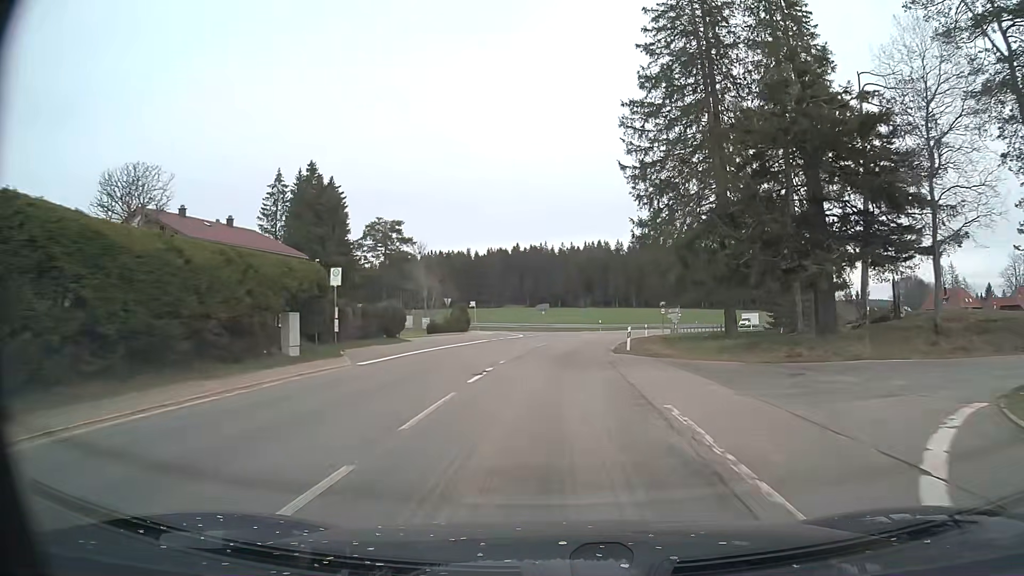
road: secondary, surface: asphalt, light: Day
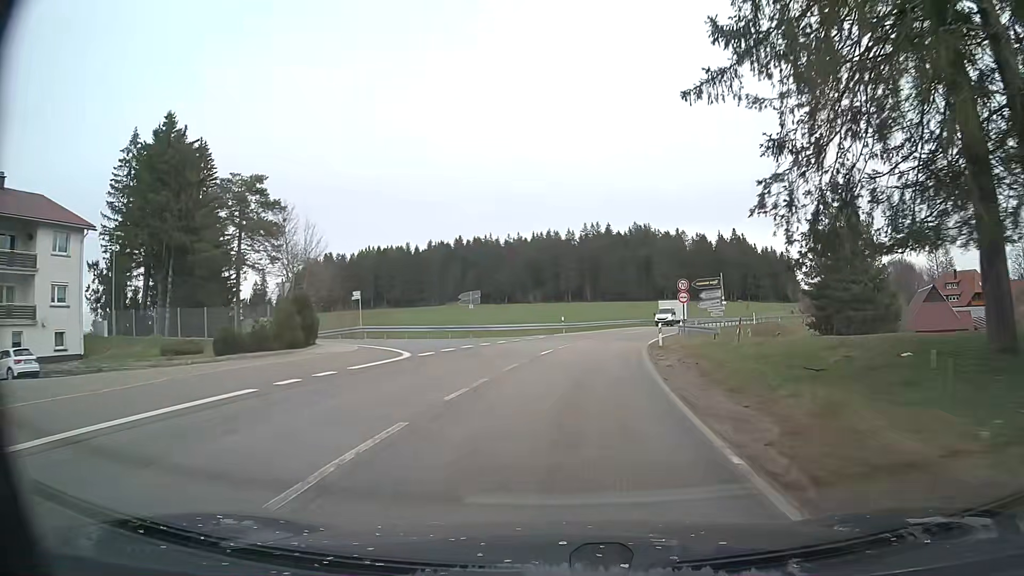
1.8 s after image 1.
(+0.7, +27.7) m; +4°
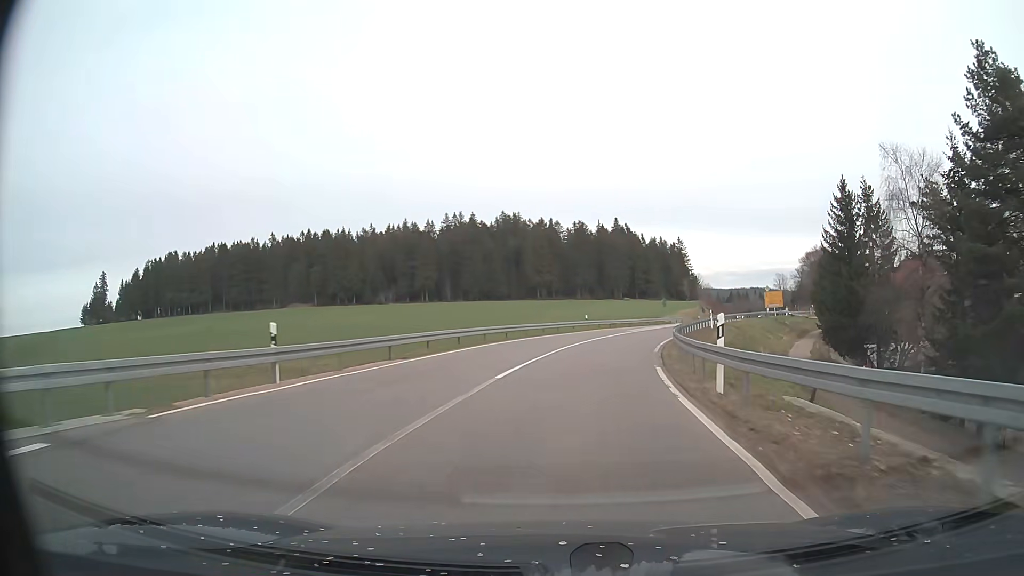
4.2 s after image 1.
(+3.5, +37.4) m; +11°
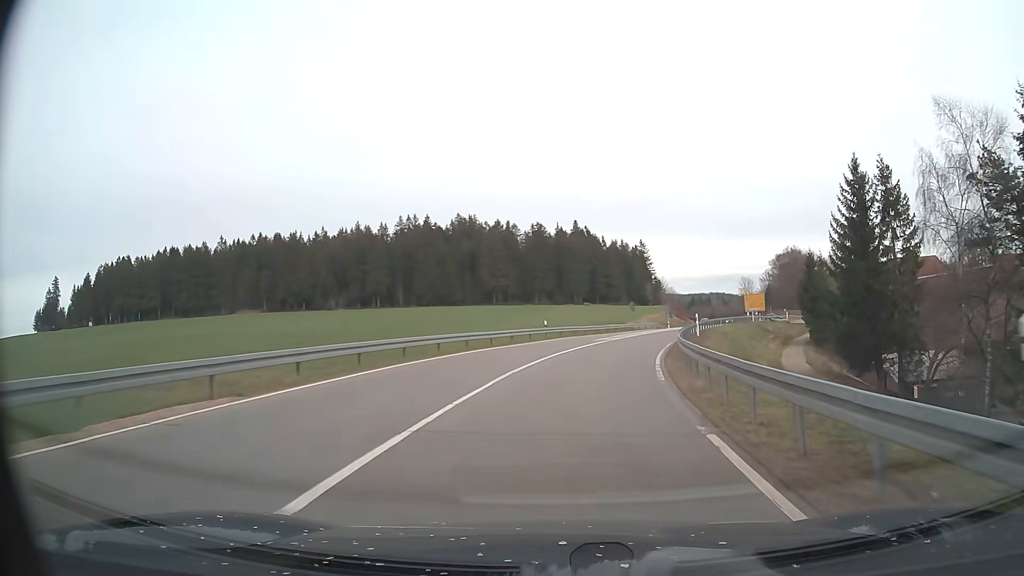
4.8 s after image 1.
(+0.3, +9.6) m; +3°
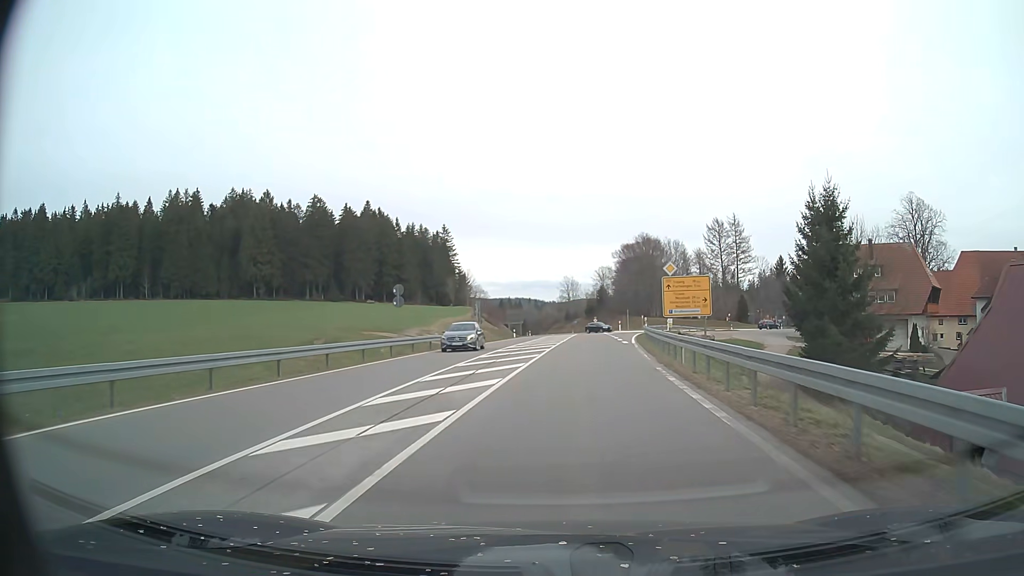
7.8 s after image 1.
(+7.2, +46.8) m; +17°
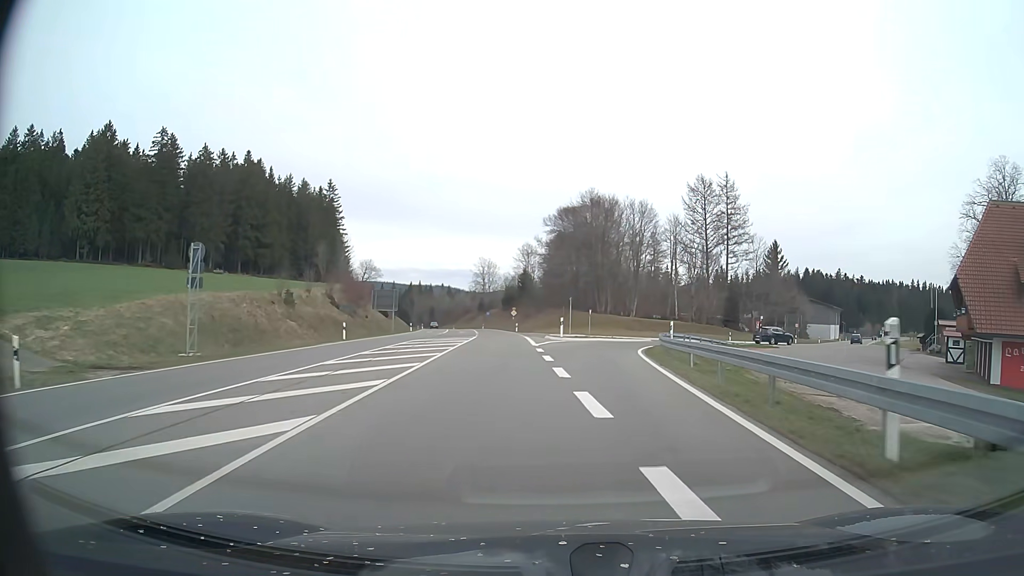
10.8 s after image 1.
(+3.0, +44.5) m; +7°
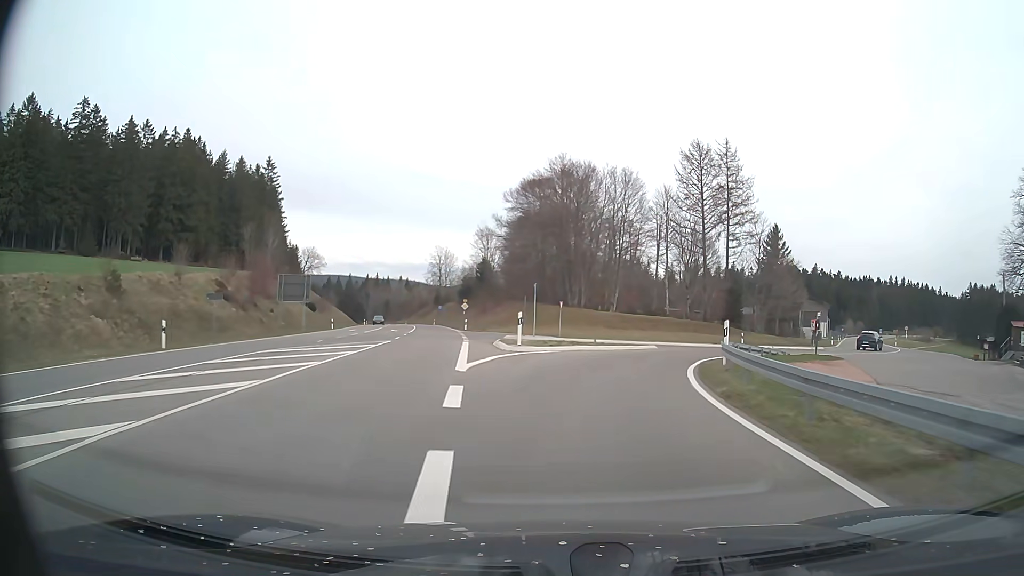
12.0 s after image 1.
(+0.5, +17.6) m; +3°
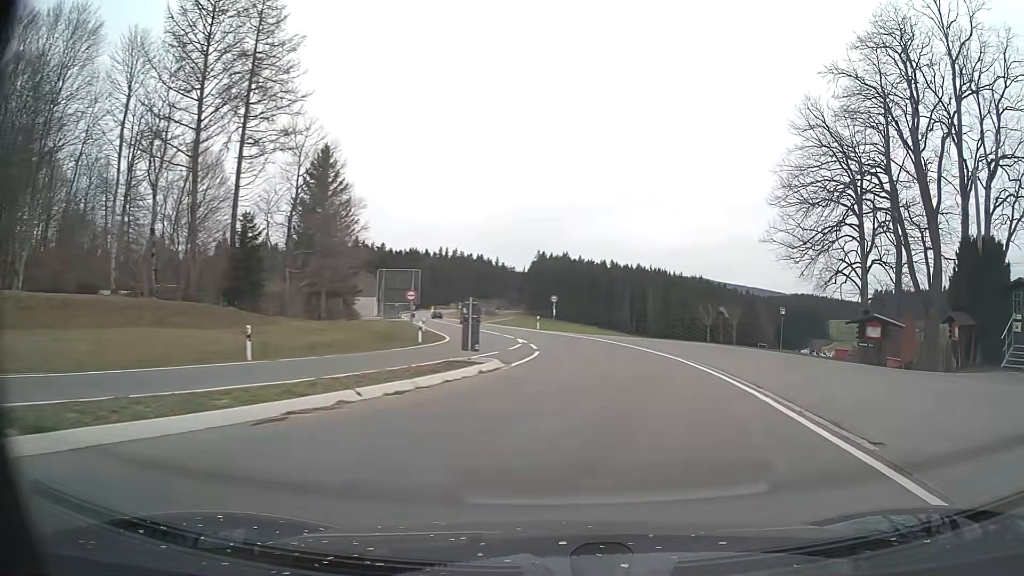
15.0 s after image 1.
(+10.1, +35.8) m; +39°
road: secondary_link
(+1, +10) (+1, +20) (+1, +30) (0, +40) (-2, +50) (-4, +59) (-7, +69) (-9, +79) (-11, +89) (-14, +98) m
